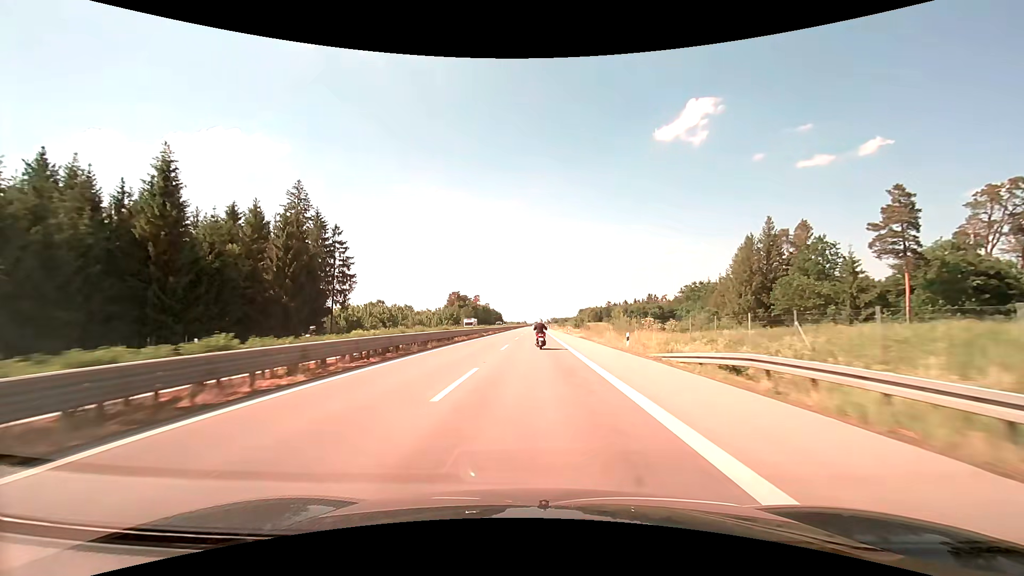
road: trunk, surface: asphalt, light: Day
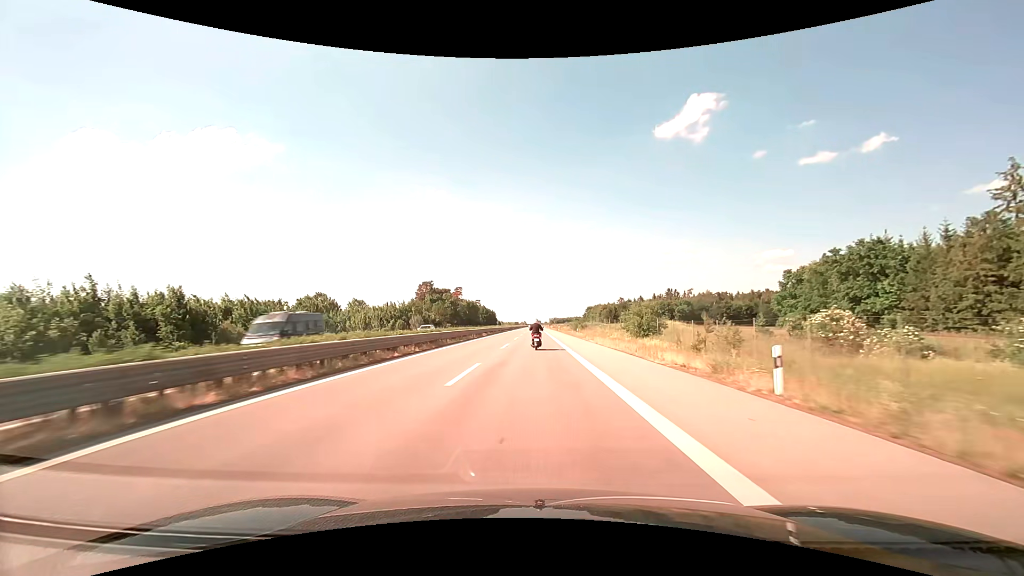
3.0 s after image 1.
(0.0, +67.8) m; 0°
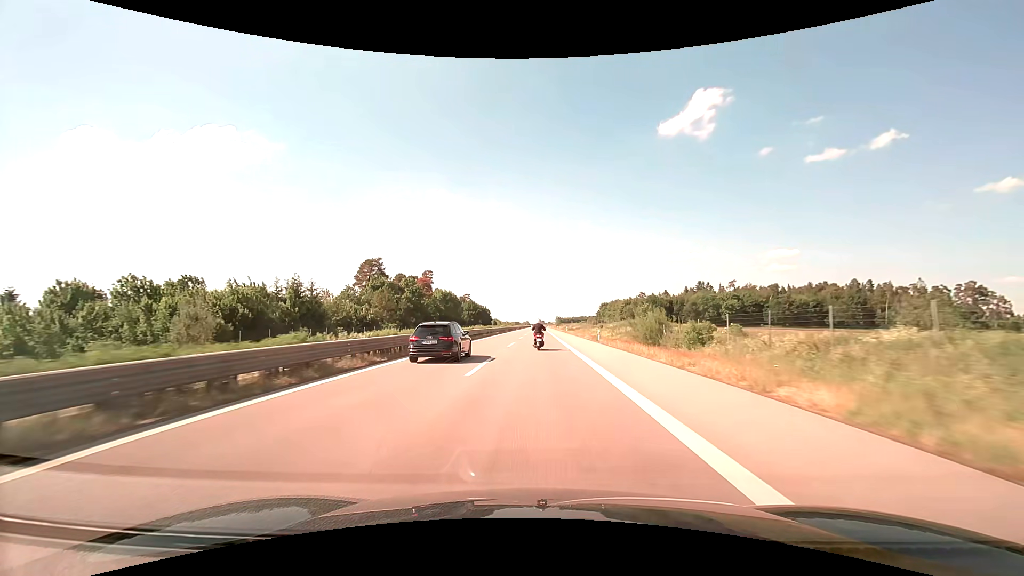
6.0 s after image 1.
(-0.2, +67.7) m; 0°
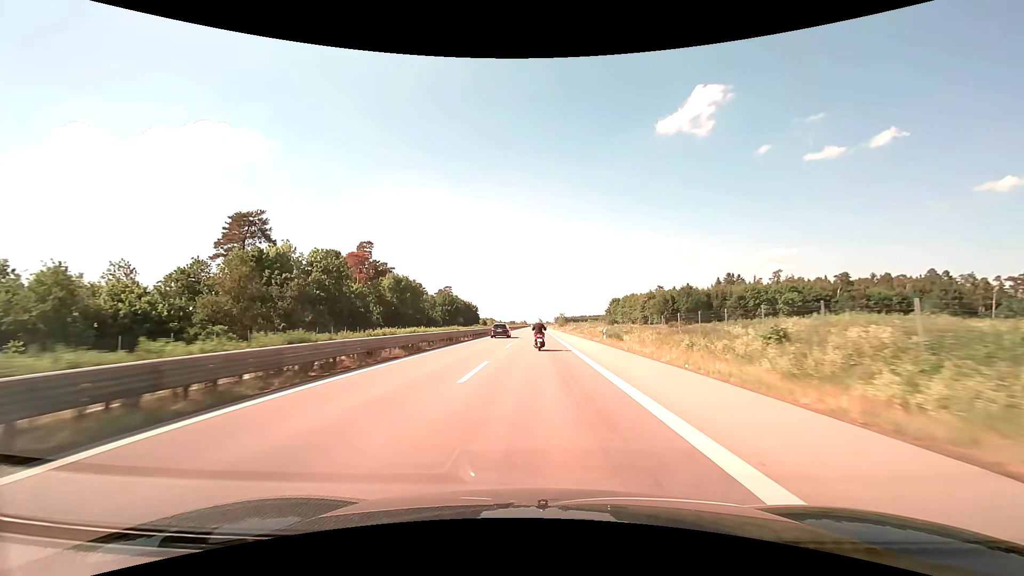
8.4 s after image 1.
(+0.1, +53.9) m; 0°
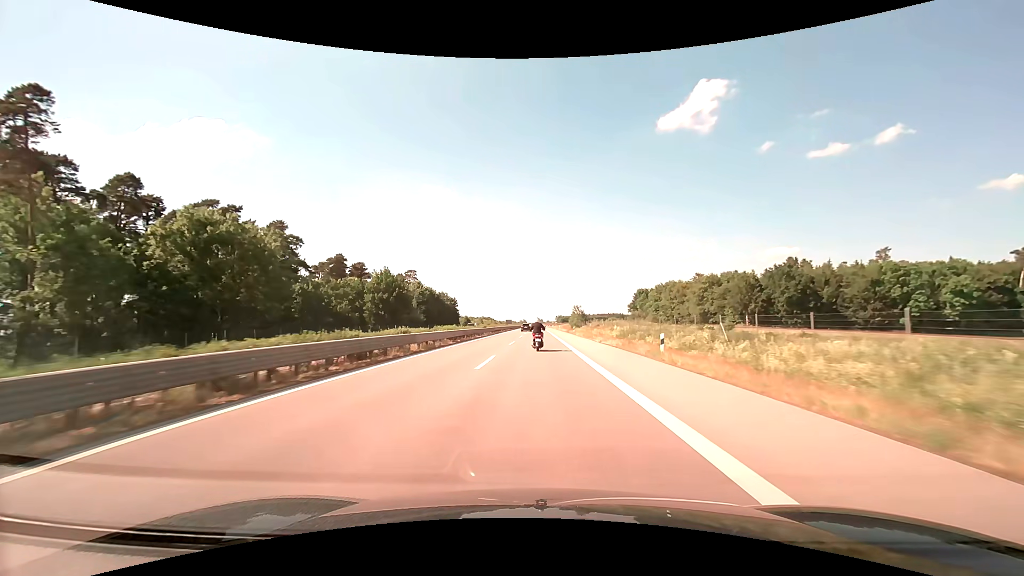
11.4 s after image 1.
(+0.1, +66.6) m; 0°
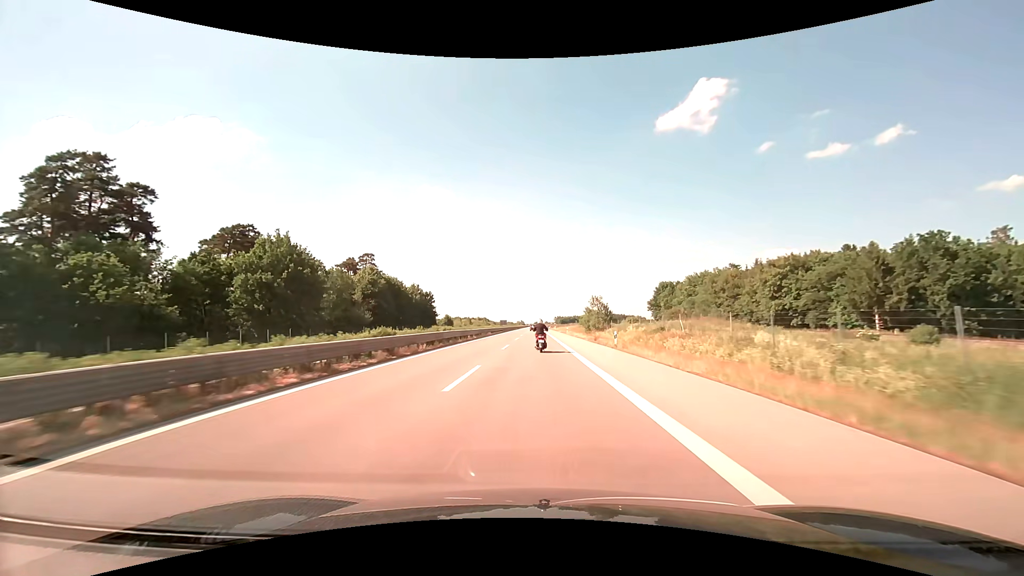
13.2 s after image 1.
(+0.1, +39.7) m; 0°
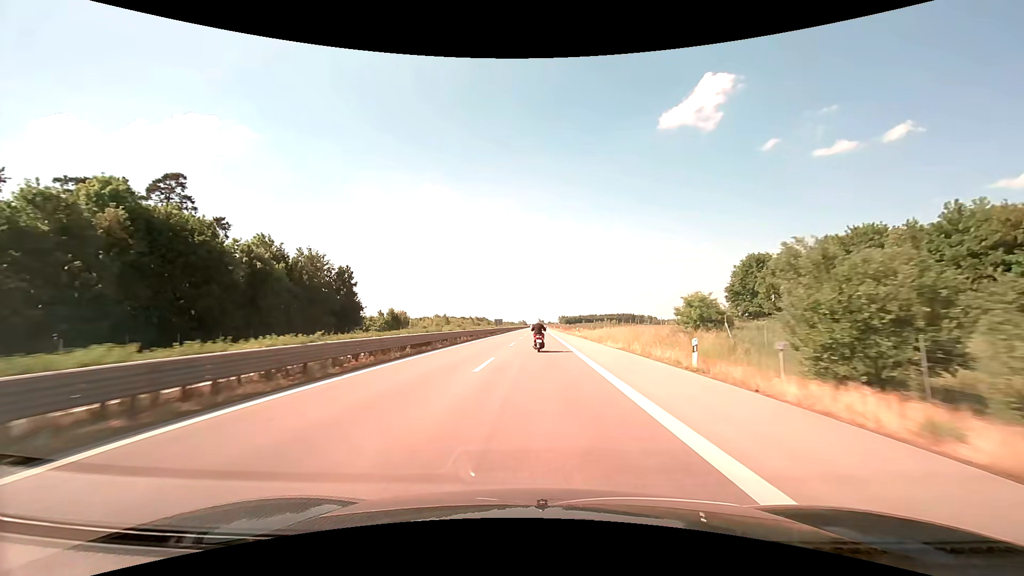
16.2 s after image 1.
(-0.1, +65.8) m; 0°
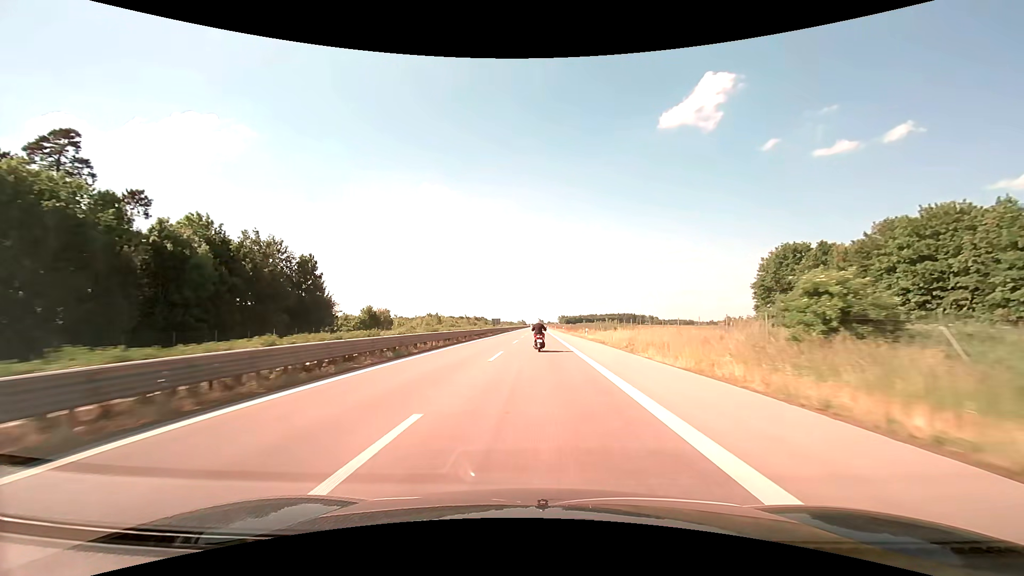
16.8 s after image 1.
(0.0, +13.1) m; 0°
(0, +10) (0, +20) (0, +30) (0, +40) (0, +50) (0, +60) (0, +70) (0, +80) (0, +90) (0, +100) m
